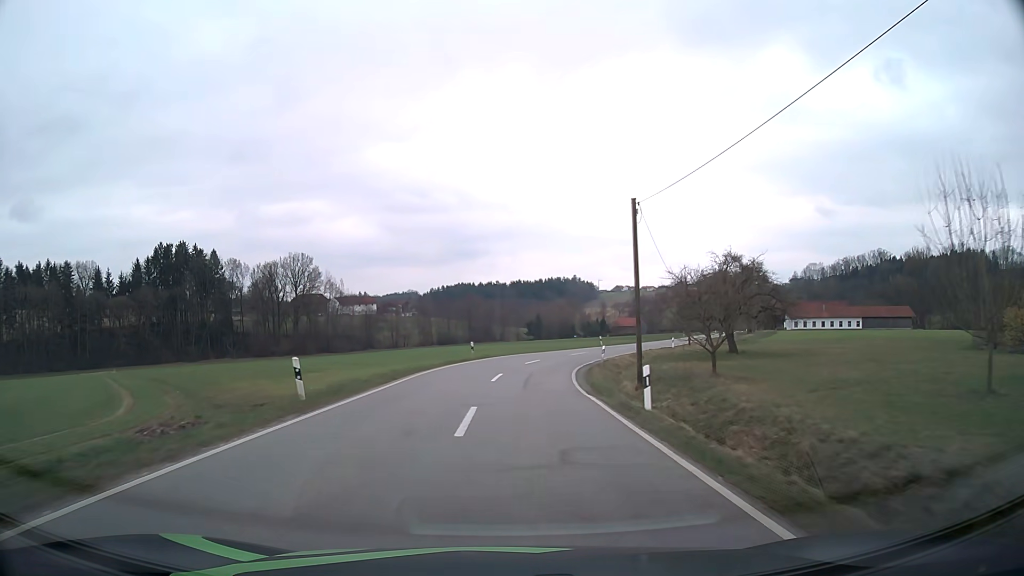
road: tertiary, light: Day
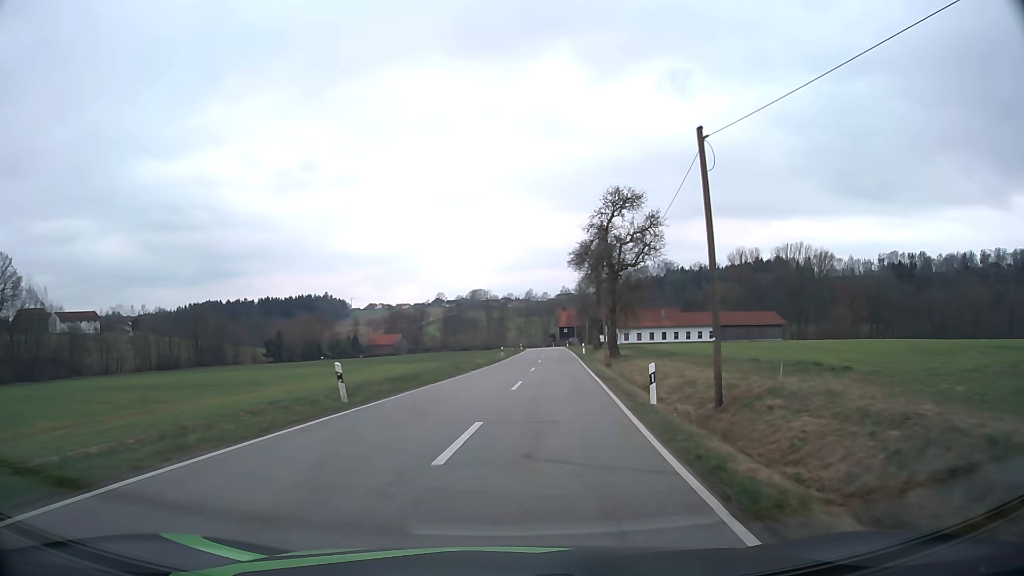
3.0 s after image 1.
(+6.5, +49.5) m; +20°
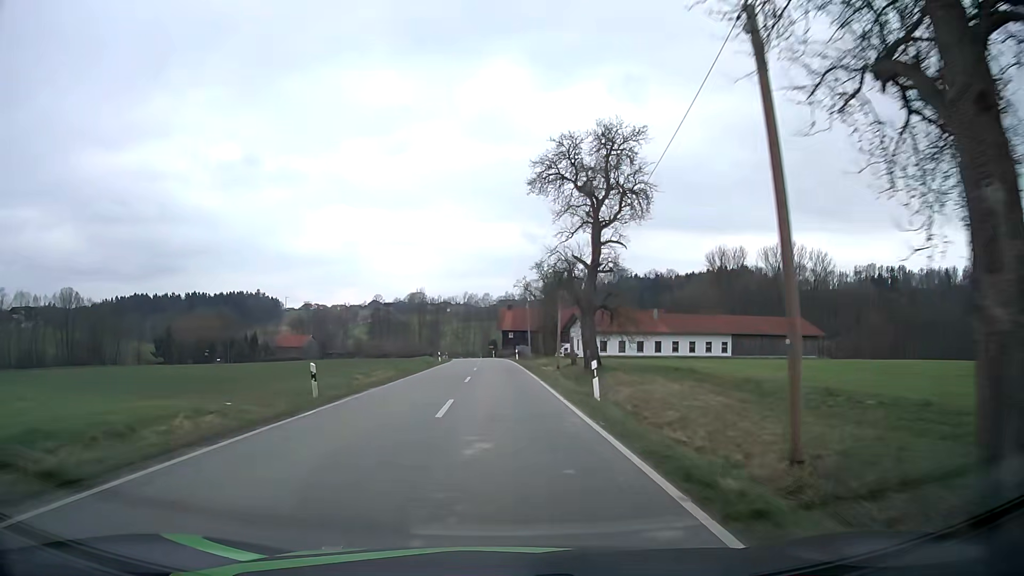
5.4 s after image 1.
(+3.6, +43.3) m; +5°
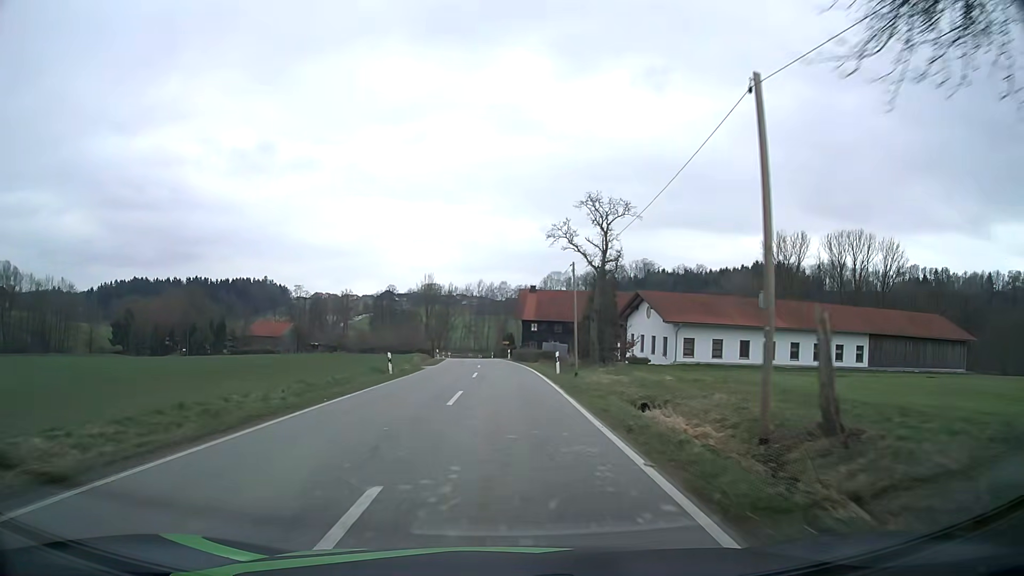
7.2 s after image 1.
(-0.3, +34.4) m; -1°
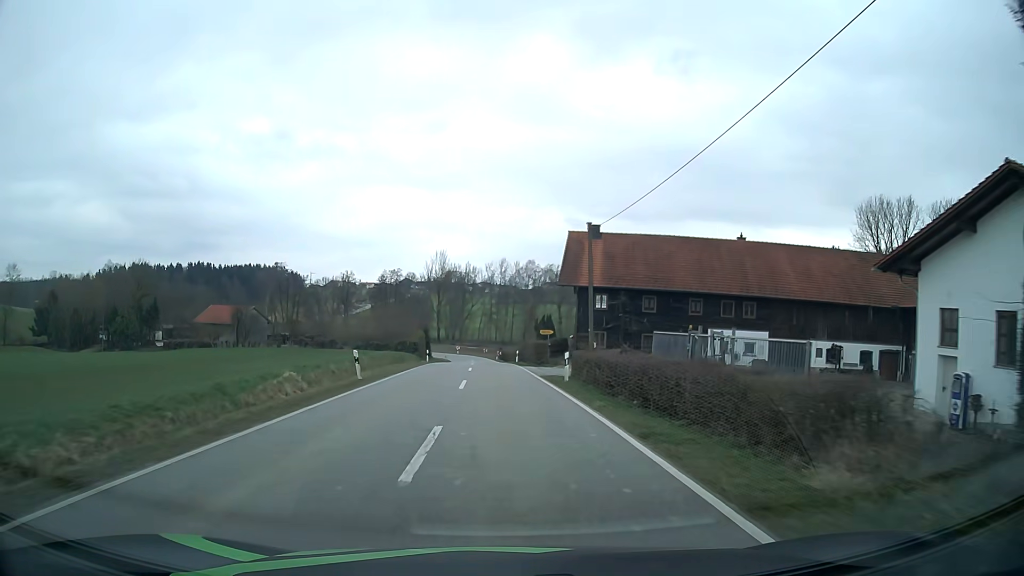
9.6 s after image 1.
(-0.7, +43.9) m; -2°
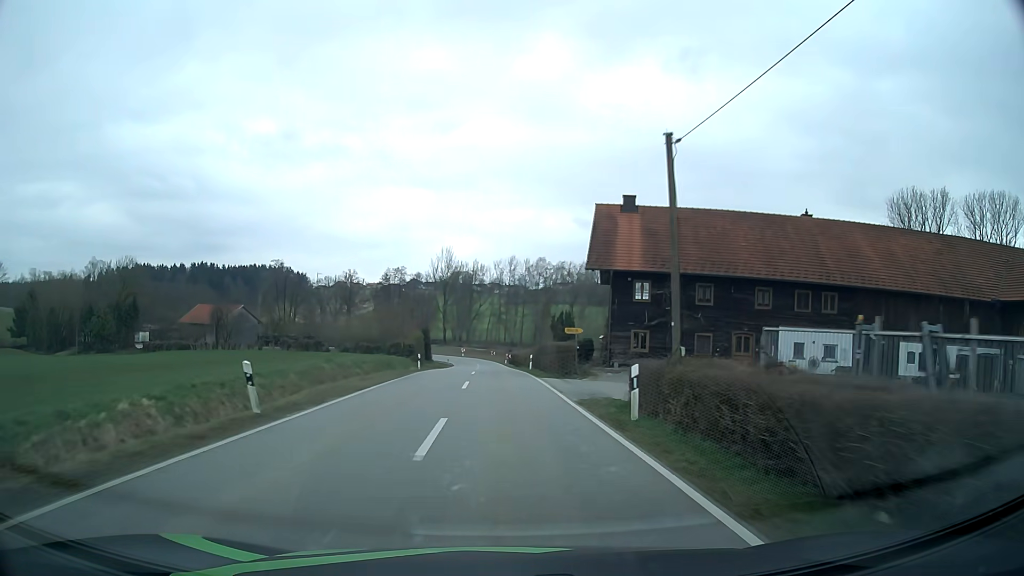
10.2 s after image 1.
(-0.1, +10.5) m; -1°
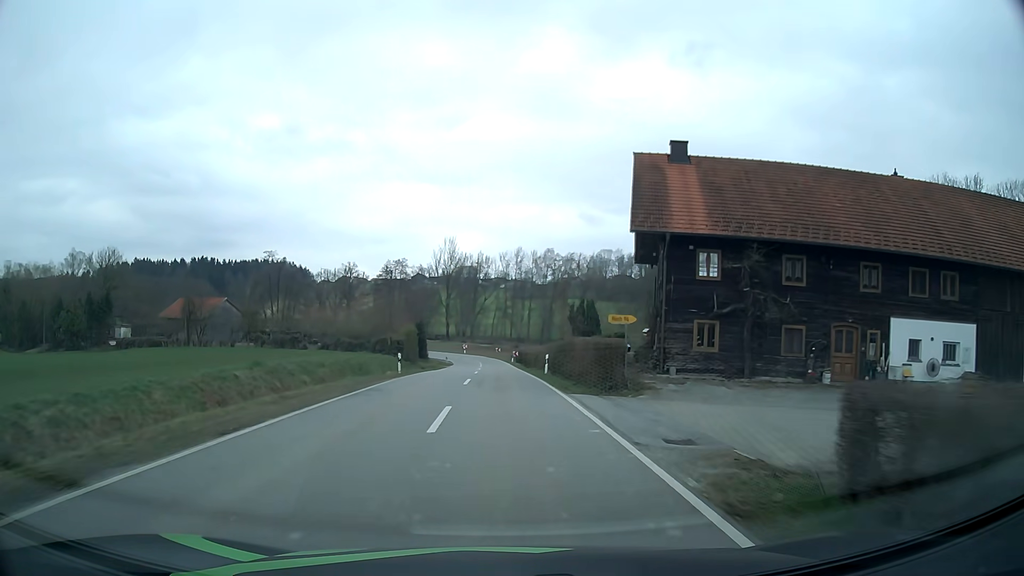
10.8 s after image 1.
(0.0, +10.2) m; 0°
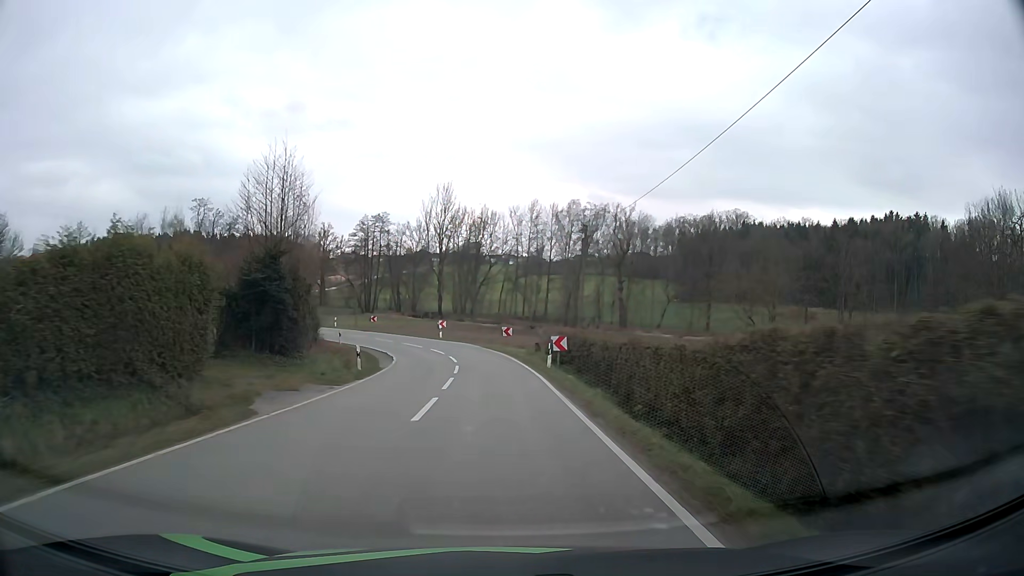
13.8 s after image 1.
(-0.5, +46.6) m; -1°
(0, +10) (0, +20) (-1, +30) (-3, +40) (-7, +49) (-13, +57) (-19, +65) (-26, +72) (-33, +79) (-40, +86) m
